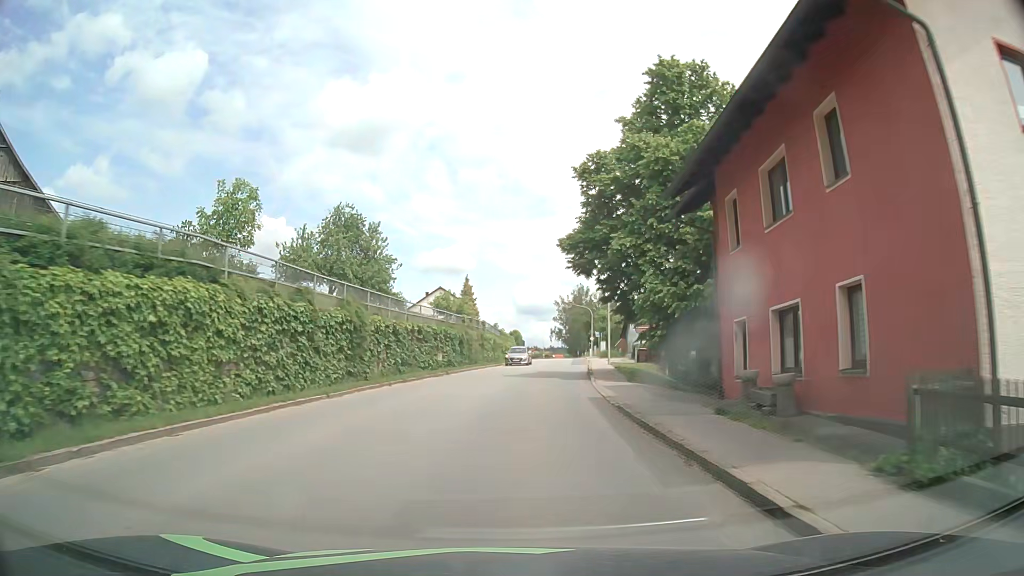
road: tertiary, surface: asphalt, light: Day
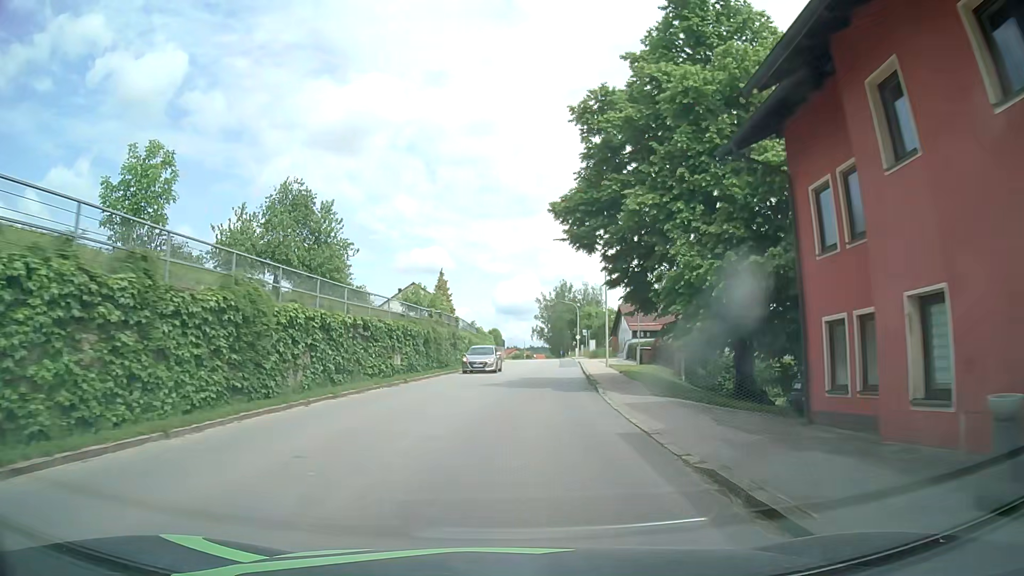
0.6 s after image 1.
(+0.1, +7.8) m; +2°
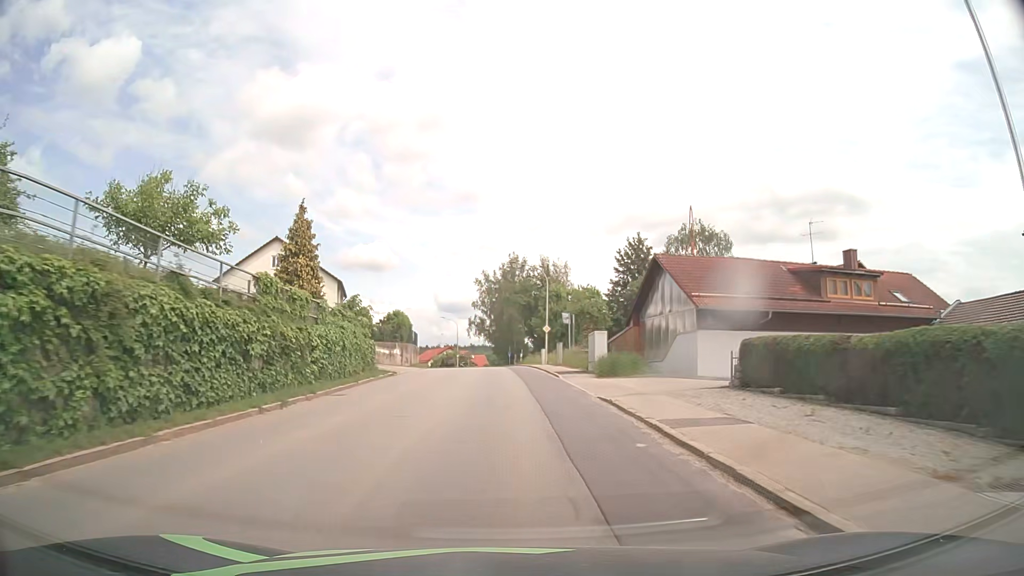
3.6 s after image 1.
(+2.0, +39.0) m; +5°
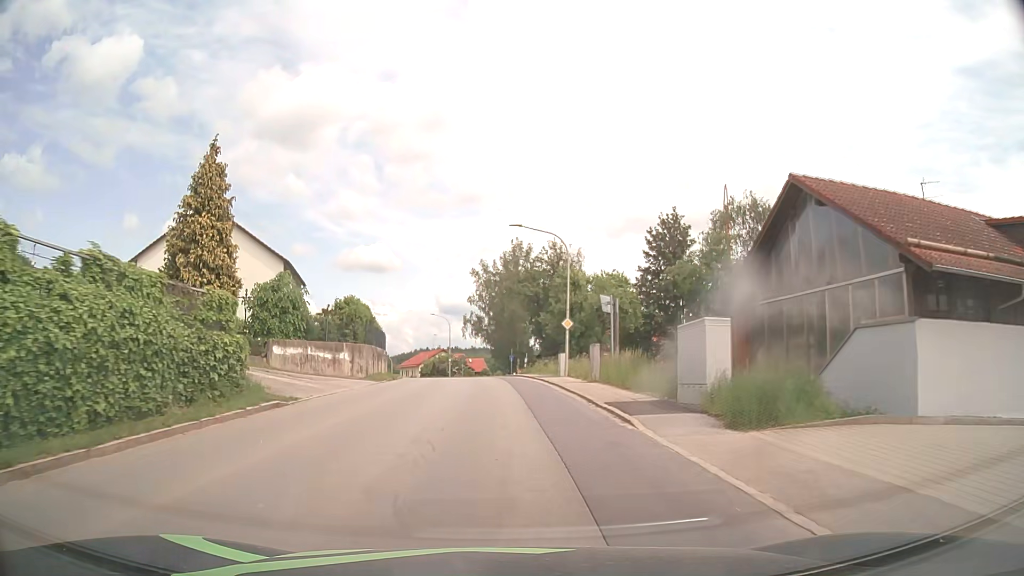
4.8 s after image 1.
(+0.1, +15.6) m; 0°
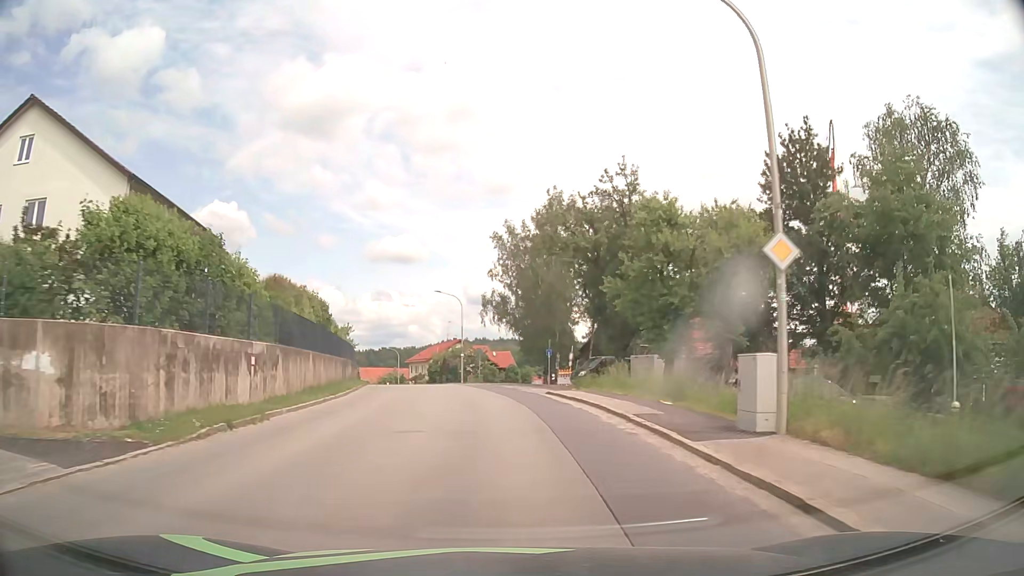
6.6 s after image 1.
(-0.5, +23.4) m; -2°
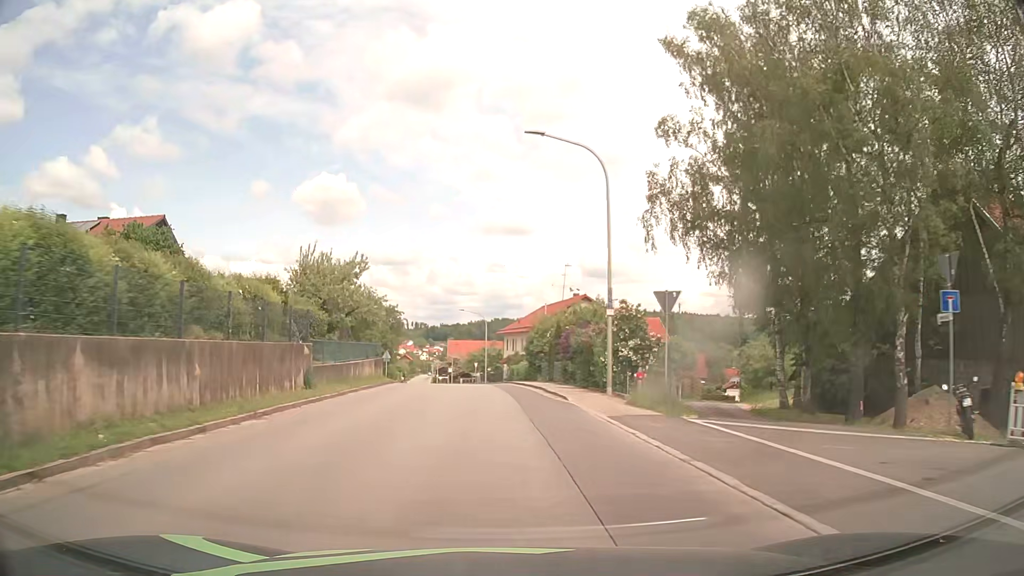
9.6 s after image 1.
(-3.3, +39.4) m; -10°
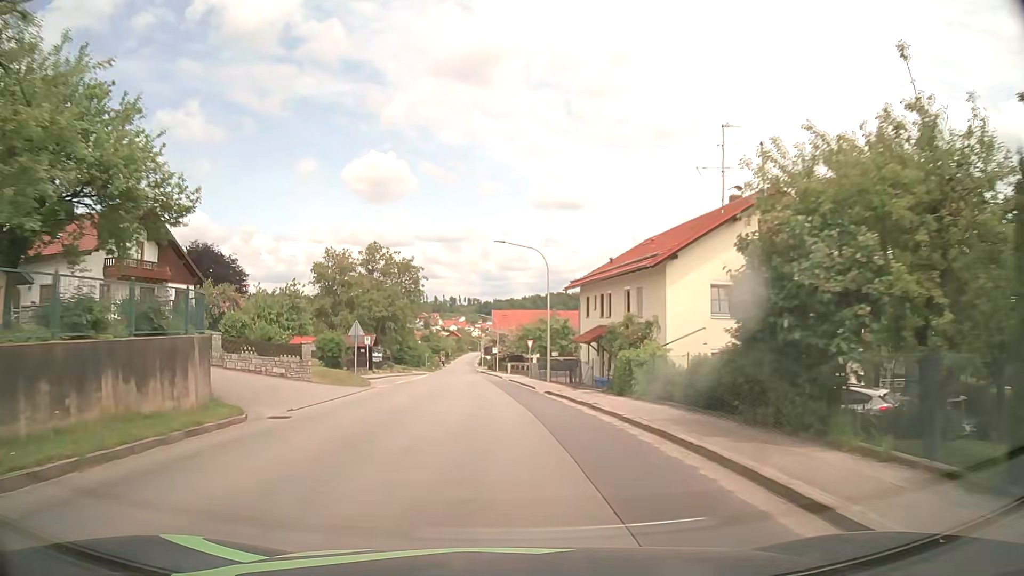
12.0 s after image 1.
(-1.2, +32.2) m; -5°
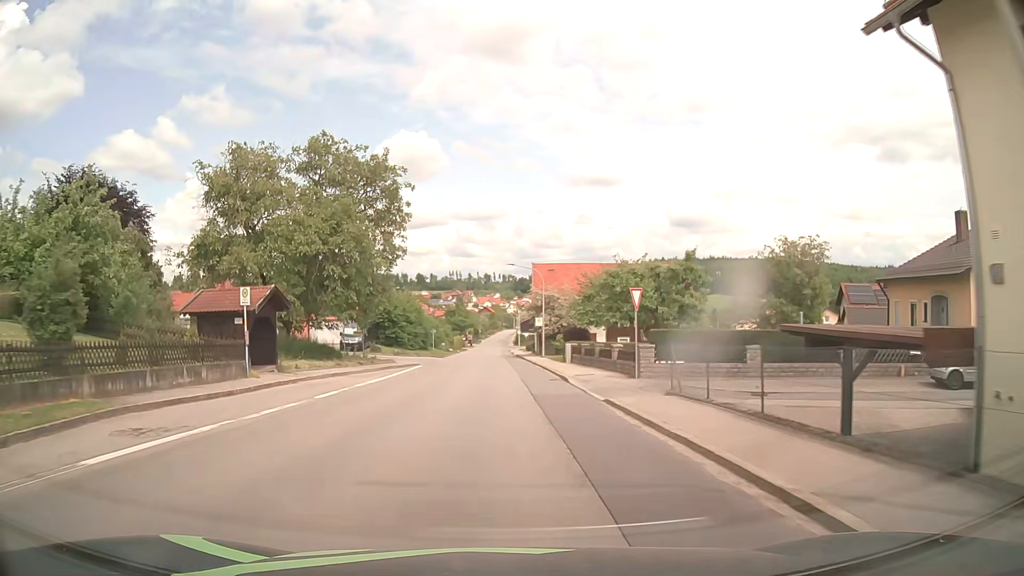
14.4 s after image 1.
(-1.1, +32.5) m; -3°
(0, +10) (0, +20) (0, +30) (-1, +40) (-1, +50) (-1, +60) (-1, +70) (-2, +80) (-2, +90) (-2, +100) m
